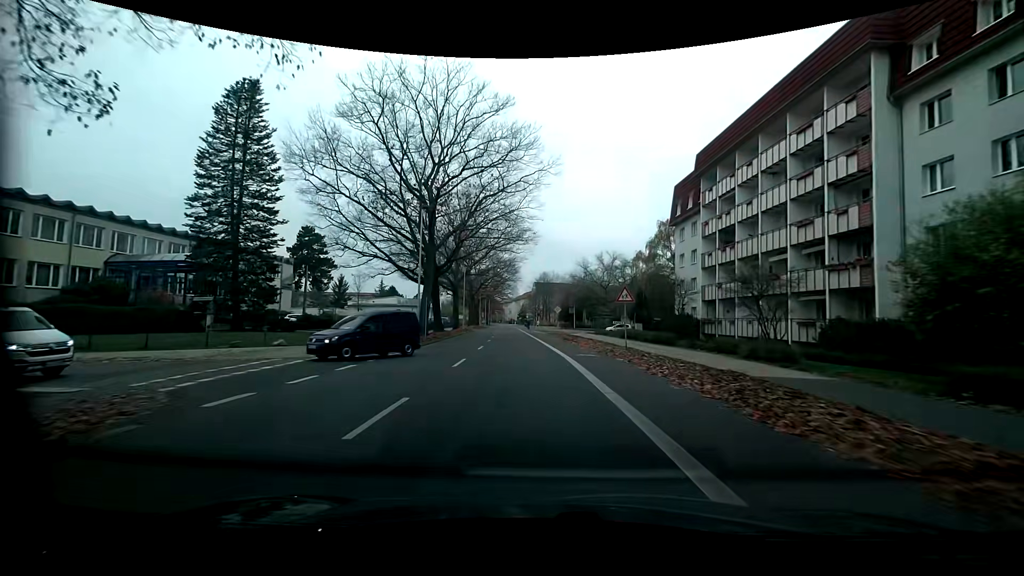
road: tertiary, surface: asphalt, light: Day
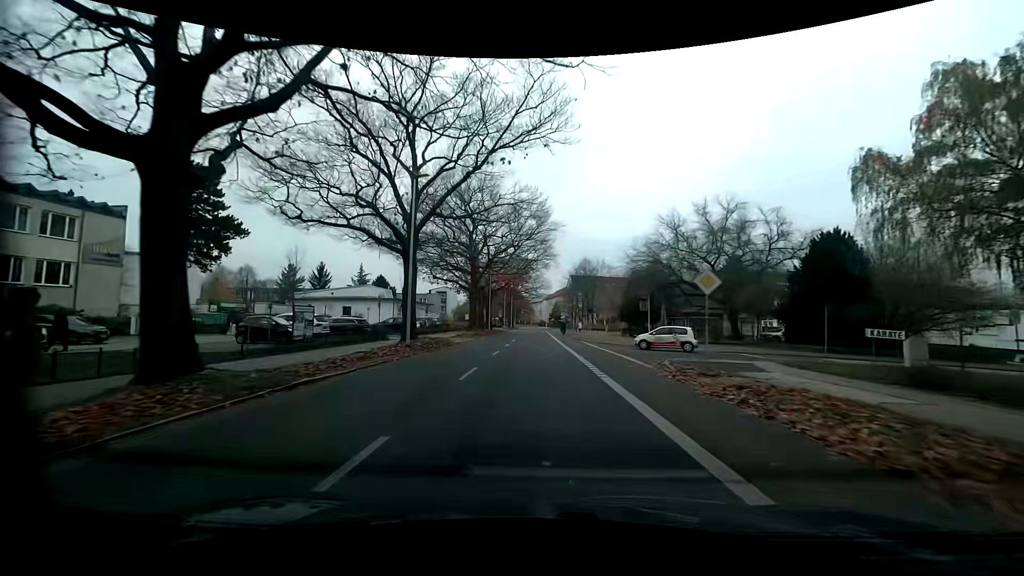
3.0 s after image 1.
(-2.1, +39.1) m; -5°
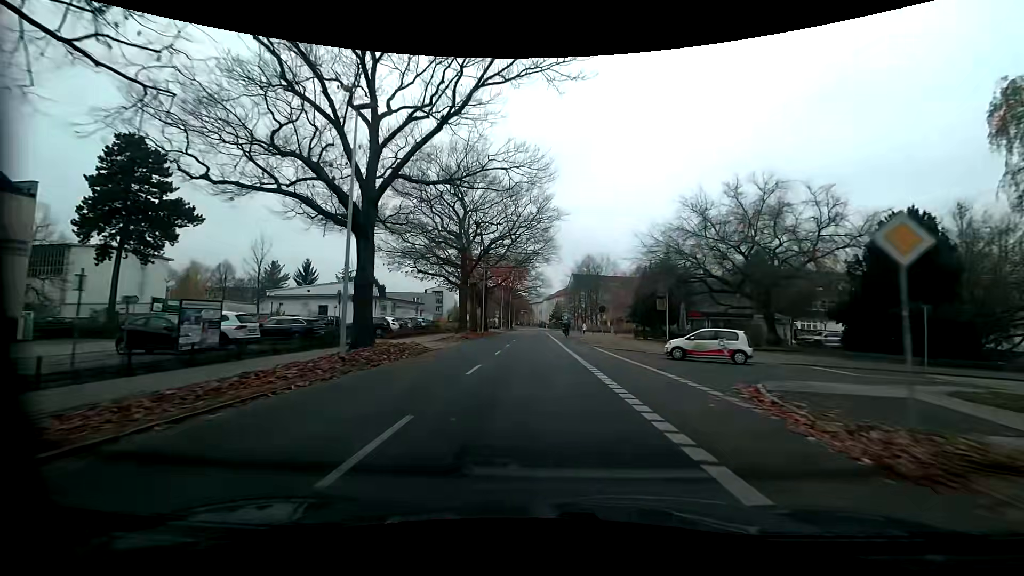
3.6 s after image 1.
(+0.1, +7.8) m; +1°
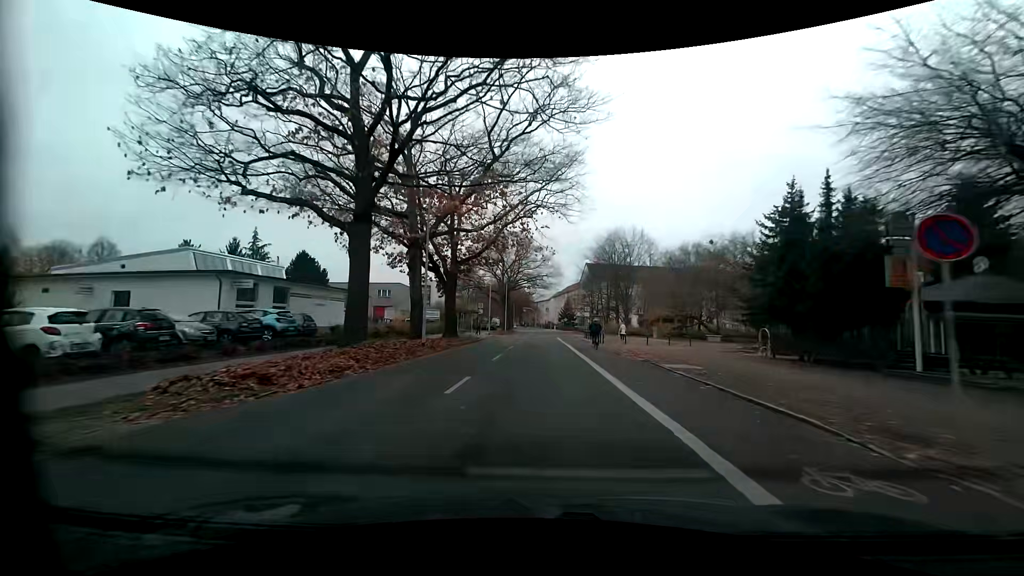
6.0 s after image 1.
(-0.1, +30.8) m; -1°
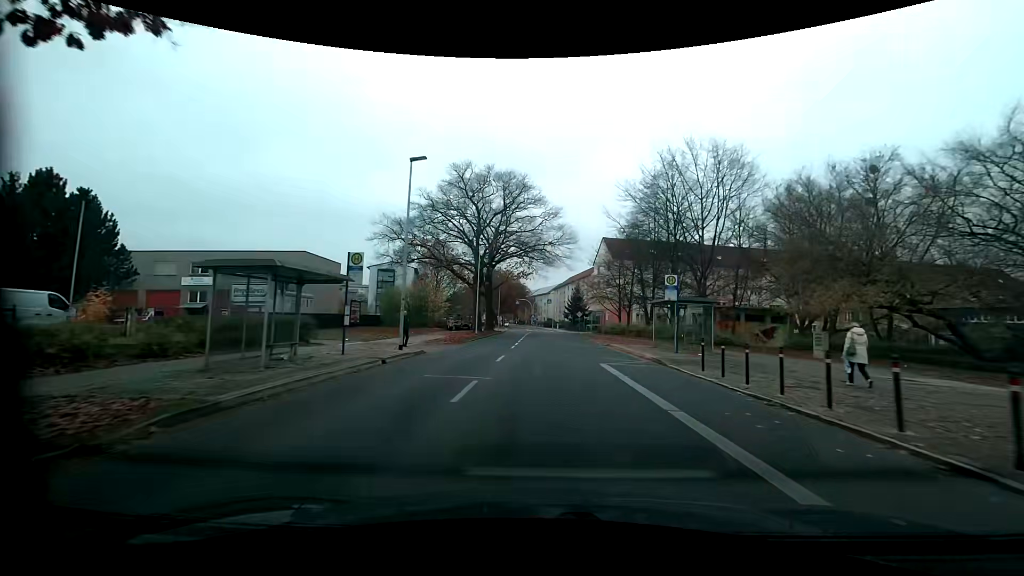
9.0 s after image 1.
(-0.1, +37.4) m; 0°
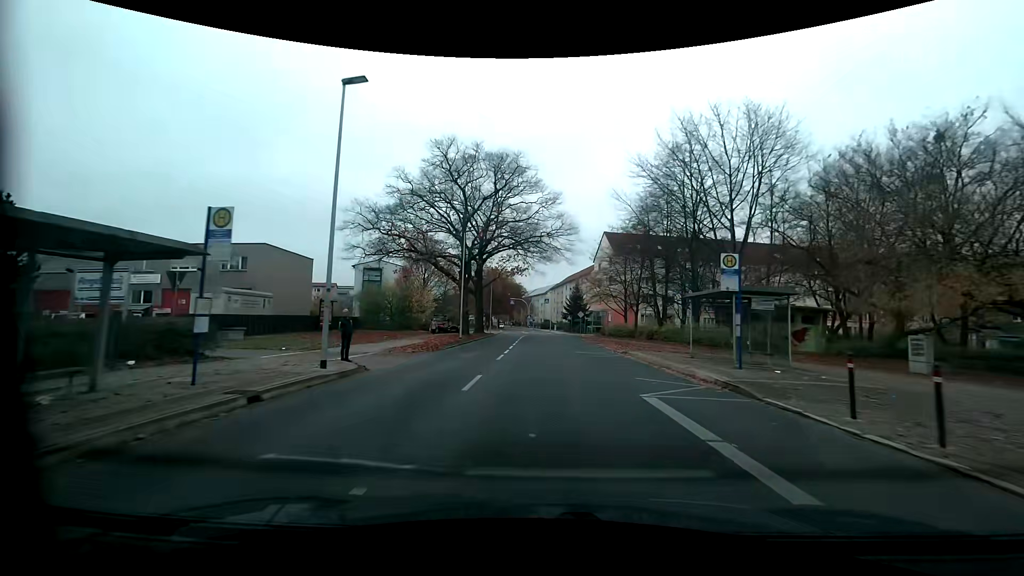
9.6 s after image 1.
(+0.1, +7.2) m; +2°
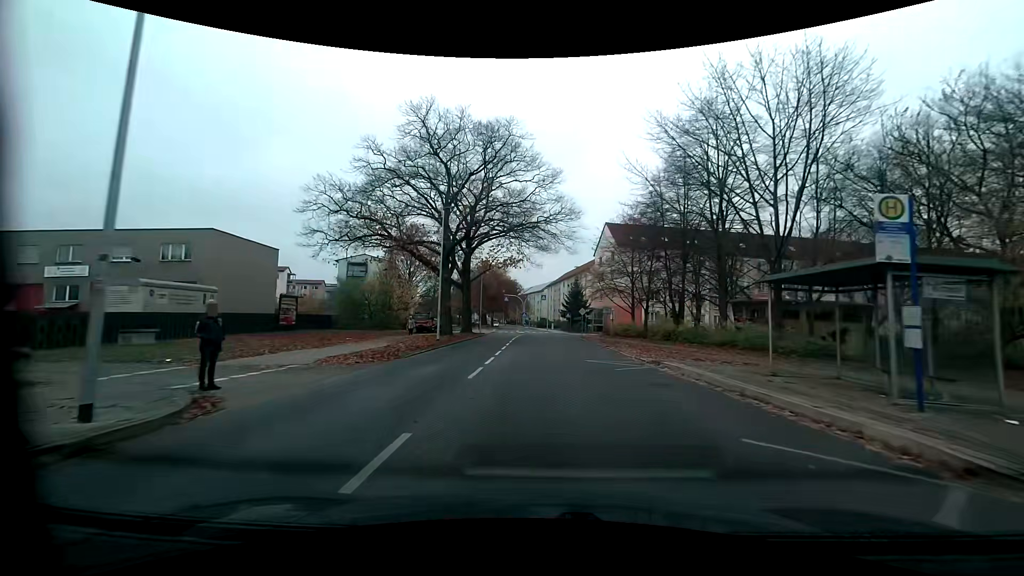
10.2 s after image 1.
(-0.1, +7.0) m; 0°
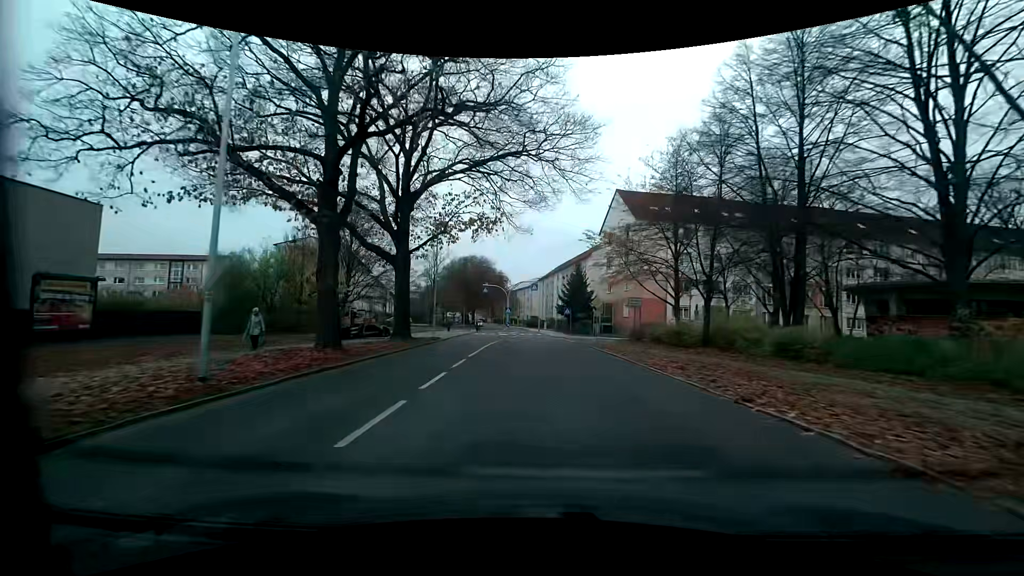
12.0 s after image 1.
(+0.2, +20.2) m; +1°
(0, +10) (0, +20) (0, +30) (0, +40) (0, +50) (0, +60) (-1, +70) (-2, +80) (-3, +90) (-4, +100) m
